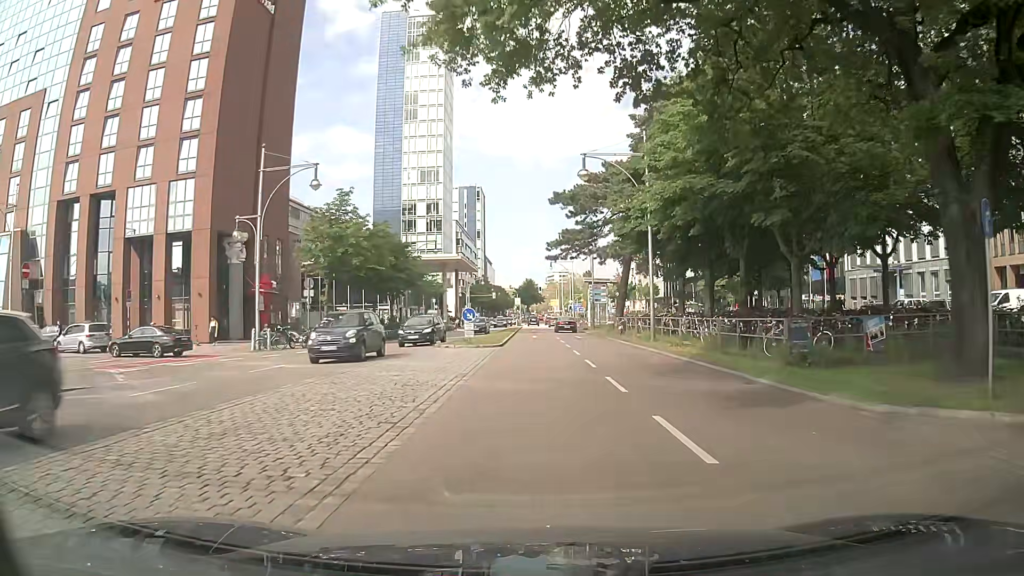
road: primary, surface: asphalt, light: Day
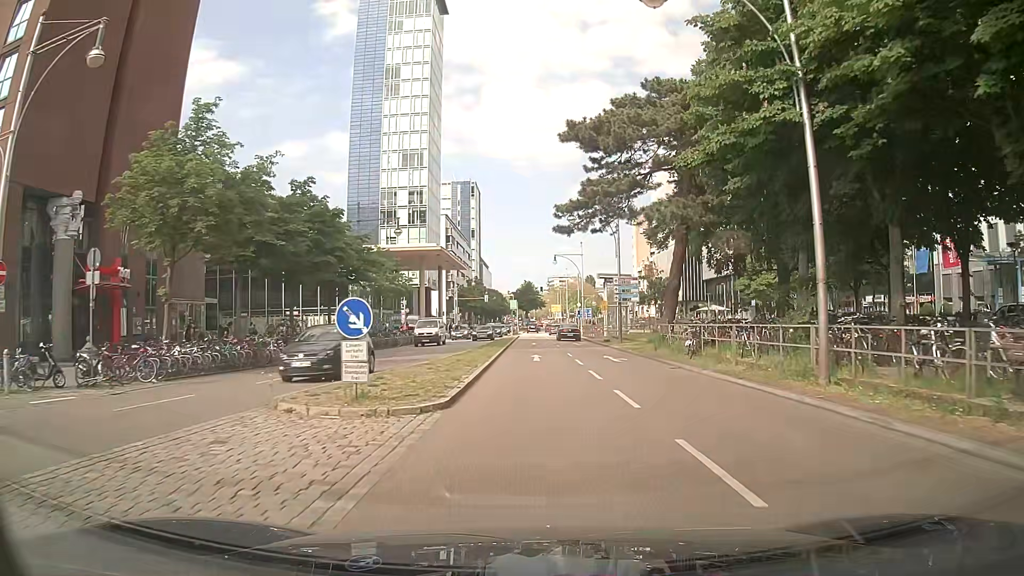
(-0.1, +19.3) m; 0°
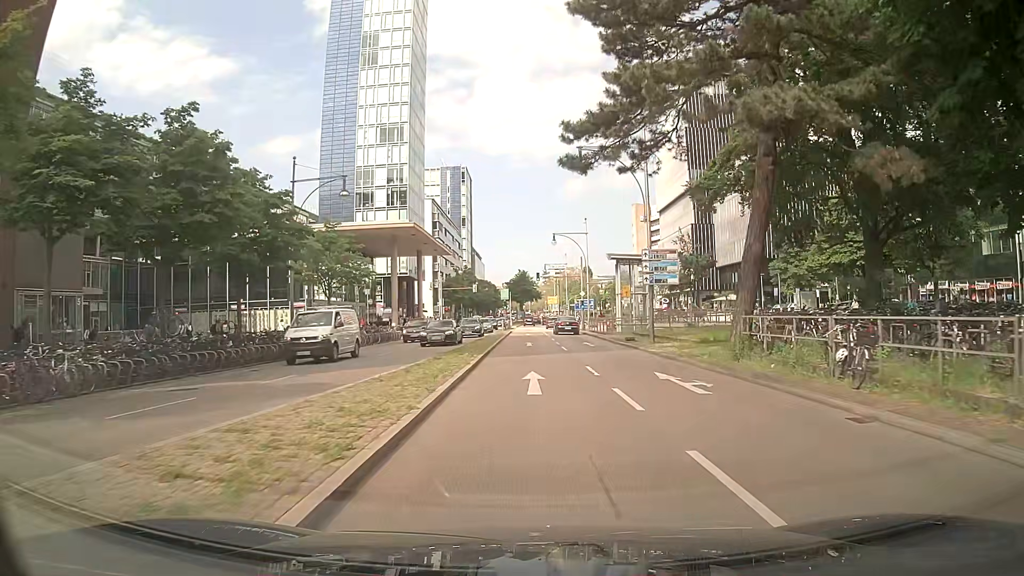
(+0.1, +13.2) m; 0°
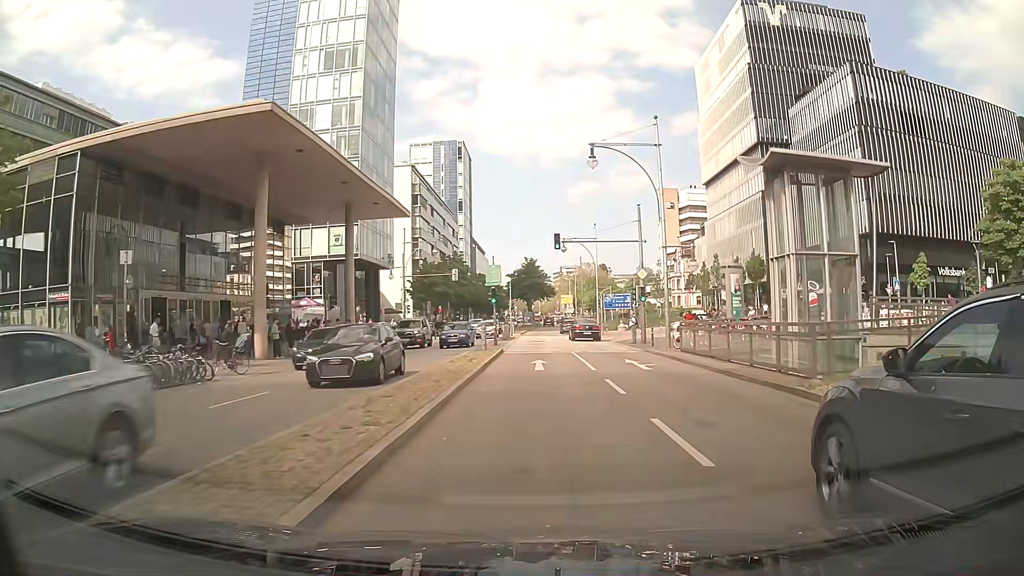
(-0.2, +33.7) m; -1°
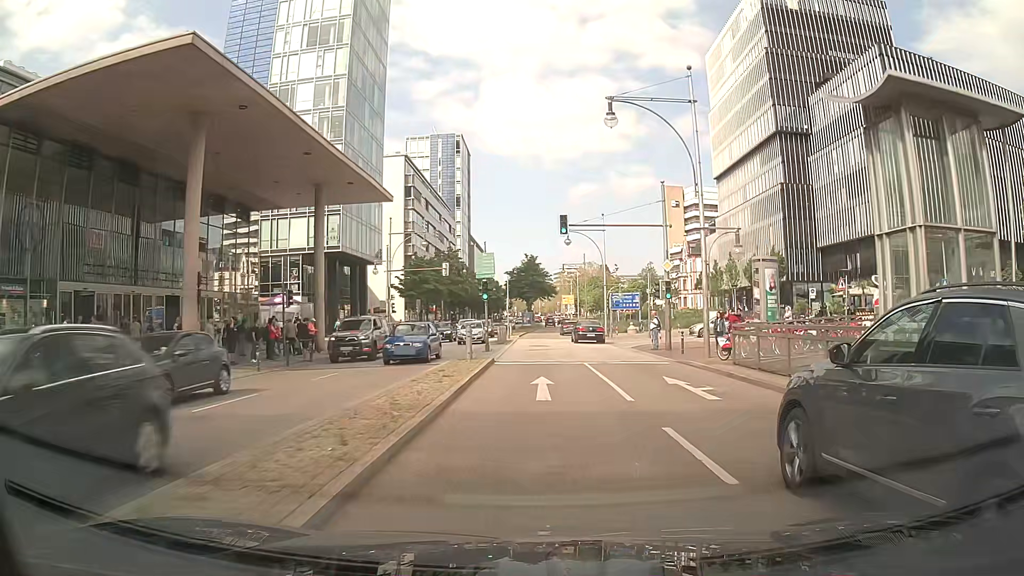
(0.0, +6.8) m; 0°
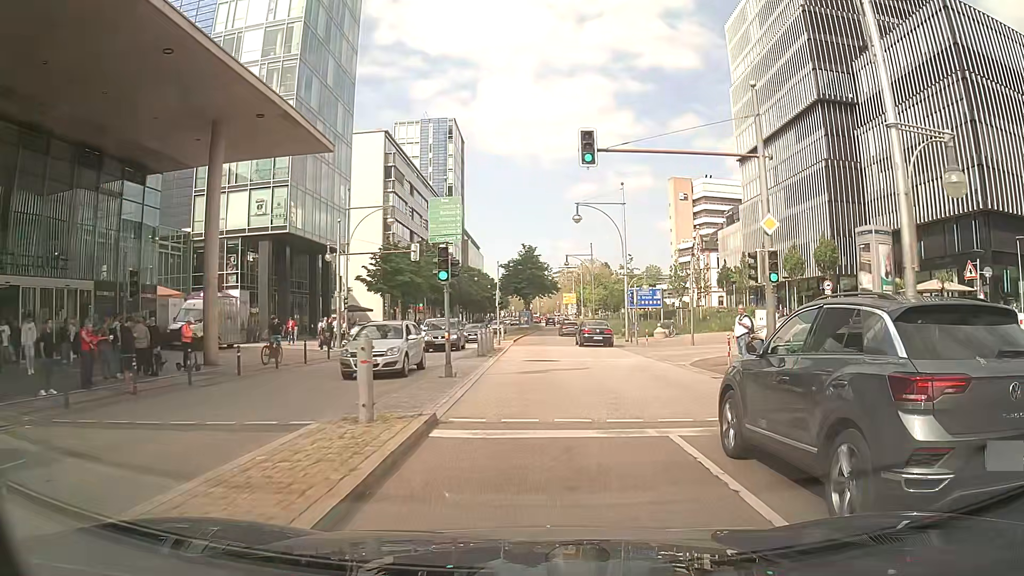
(0.0, +13.5) m; 0°
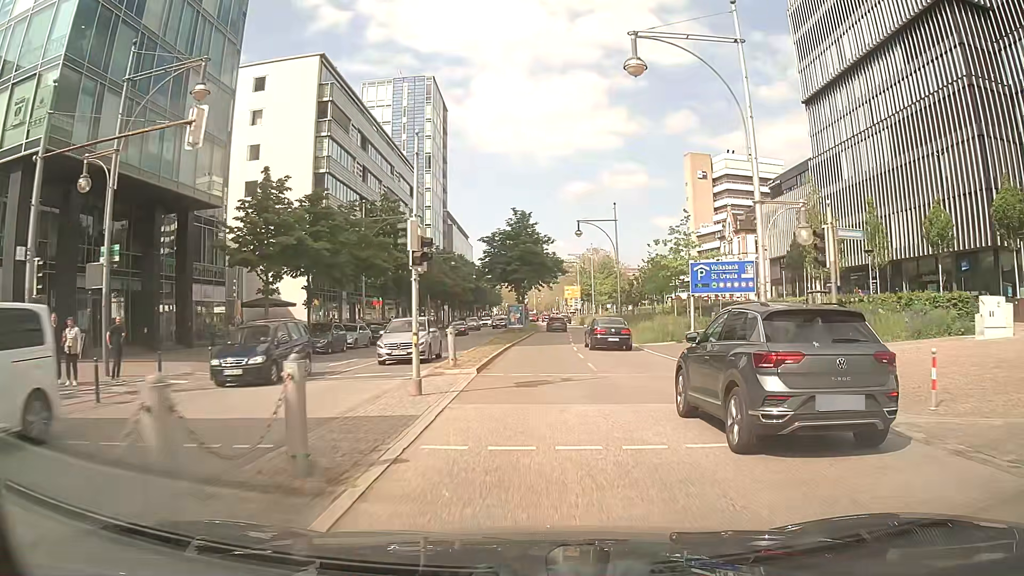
(+0.1, +27.0) m; 0°
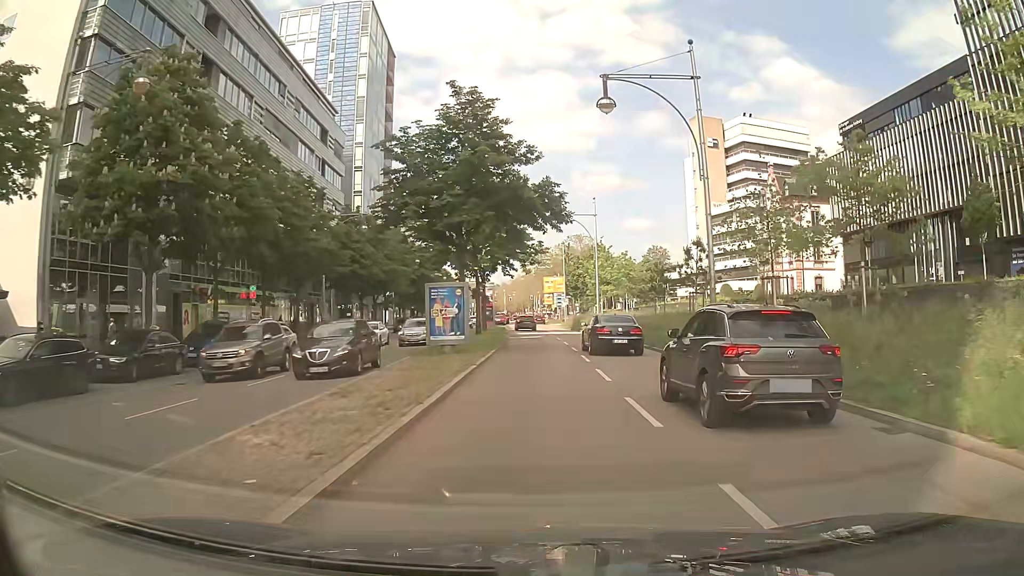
(0.0, +33.9) m; +1°
(0, +10) (0, +20) (0, +30) (0, +40) (0, +50) (0, +60) (0, +70) (0, +80) (0, +90) (0, +100) m
